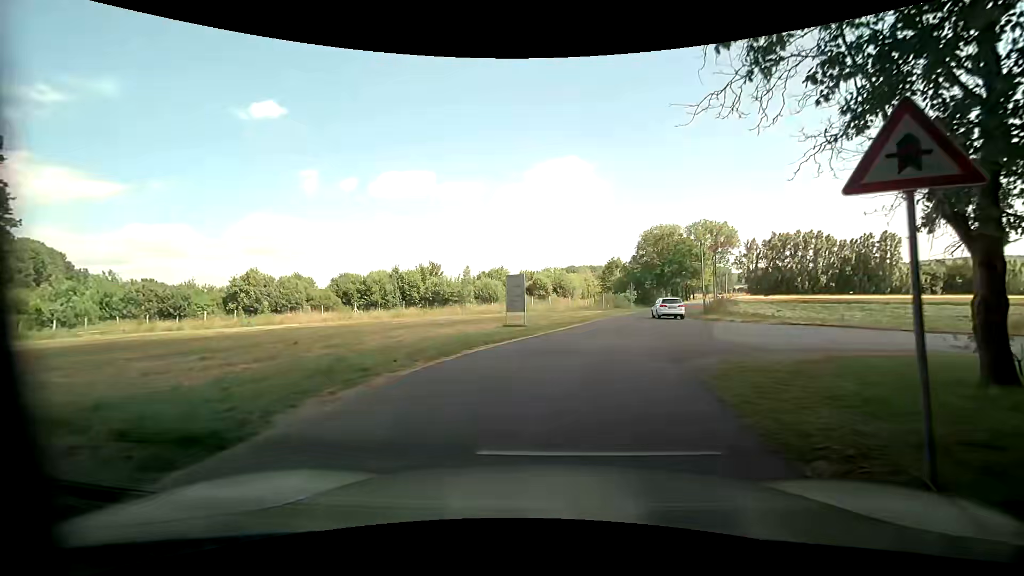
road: unclassified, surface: asphalt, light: Day
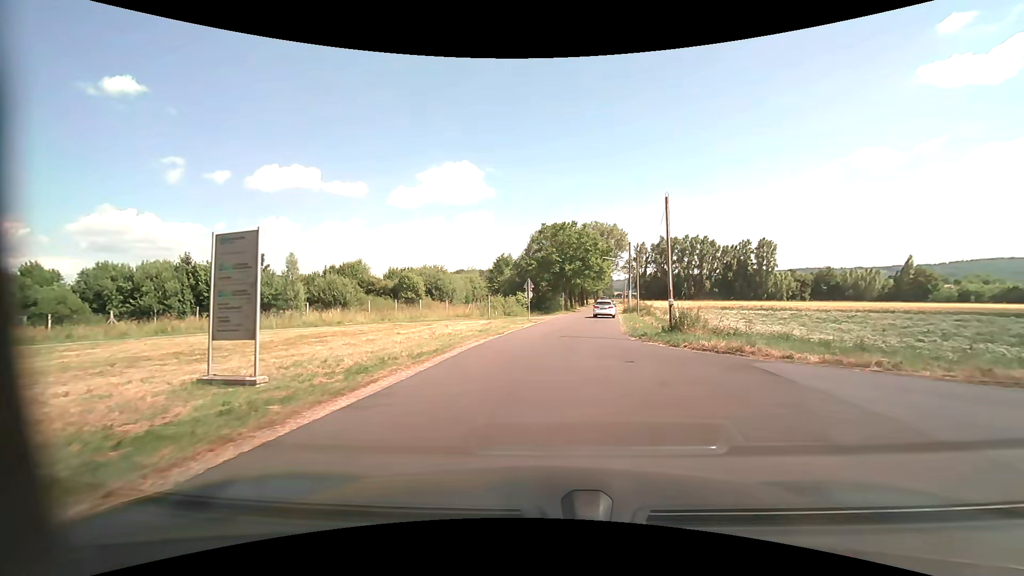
(+2.4, +19.0) m; +13°
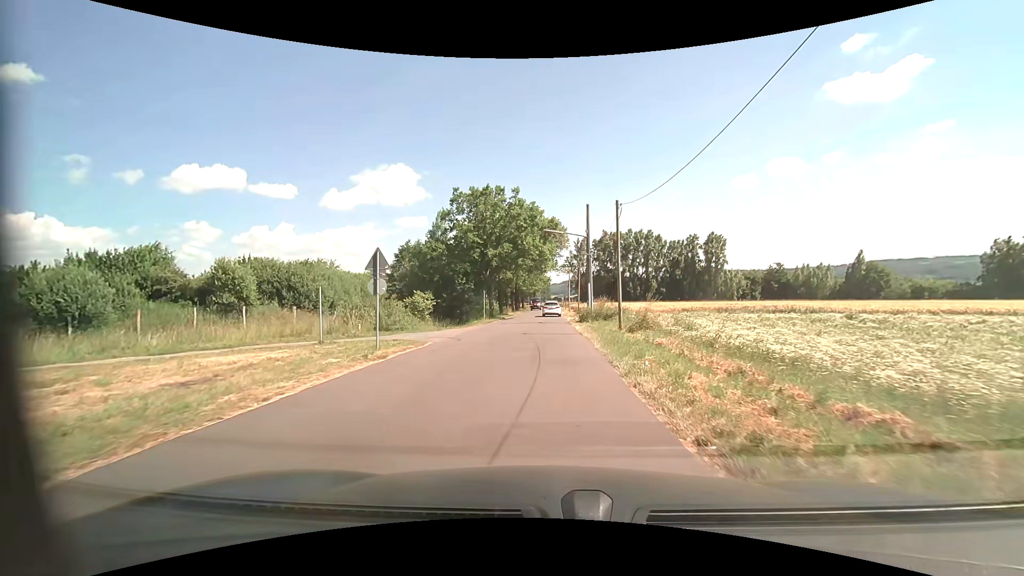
(+2.1, +22.5) m; +7°
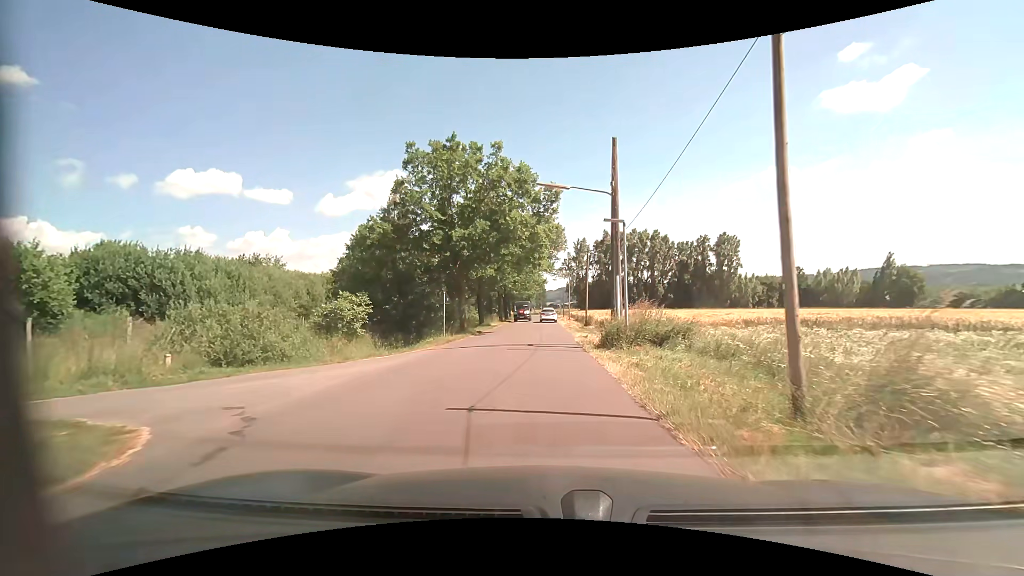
(+0.1, +14.6) m; 0°
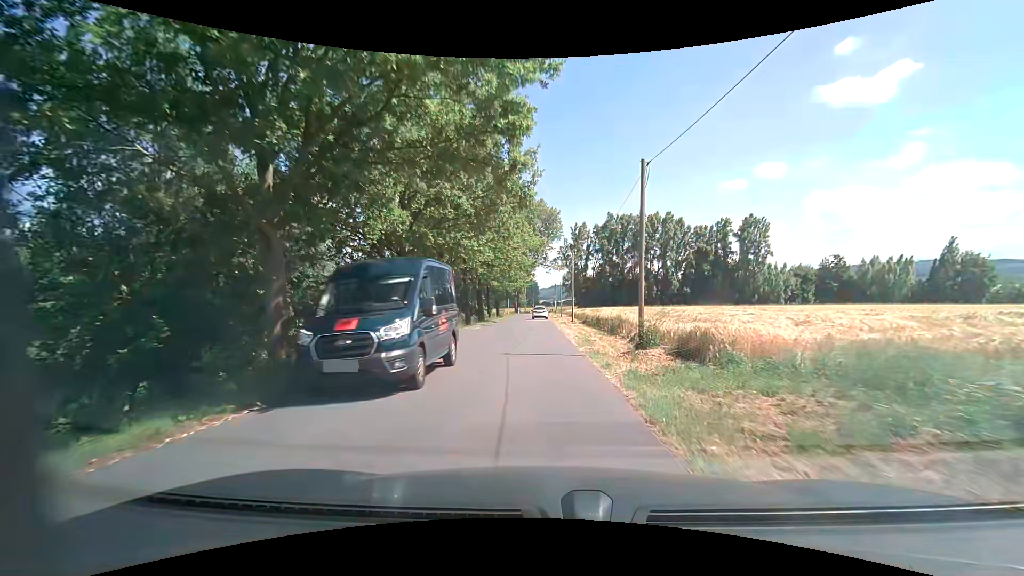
(+0.3, +22.7) m; +2°
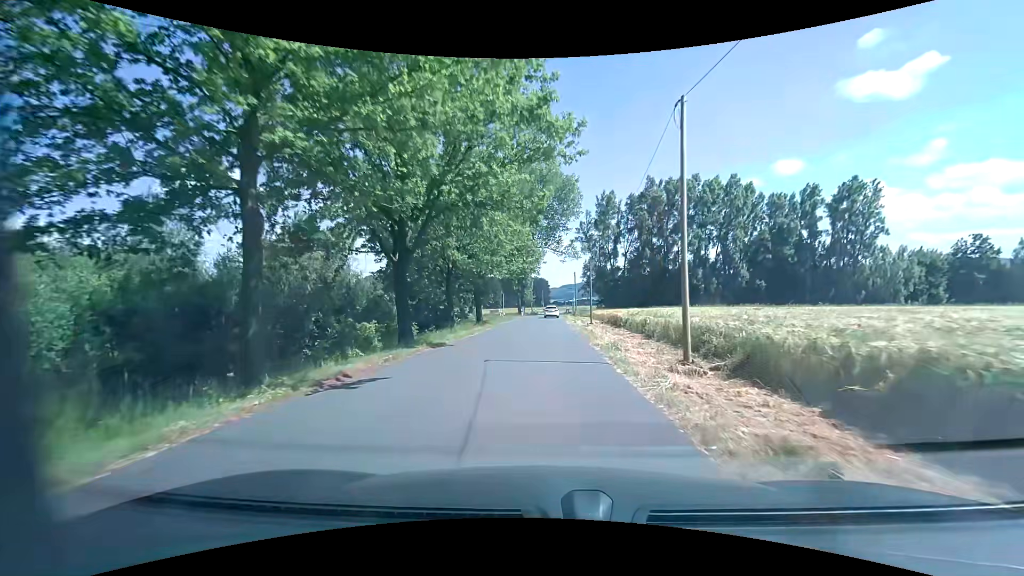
(-0.7, +32.6) m; -2°
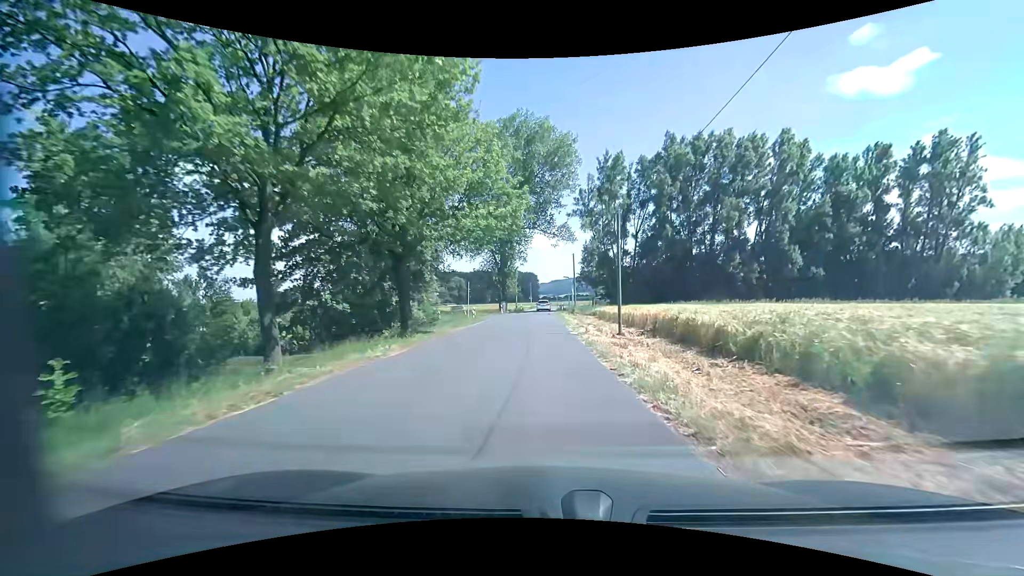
(+0.3, +20.2) m; 0°
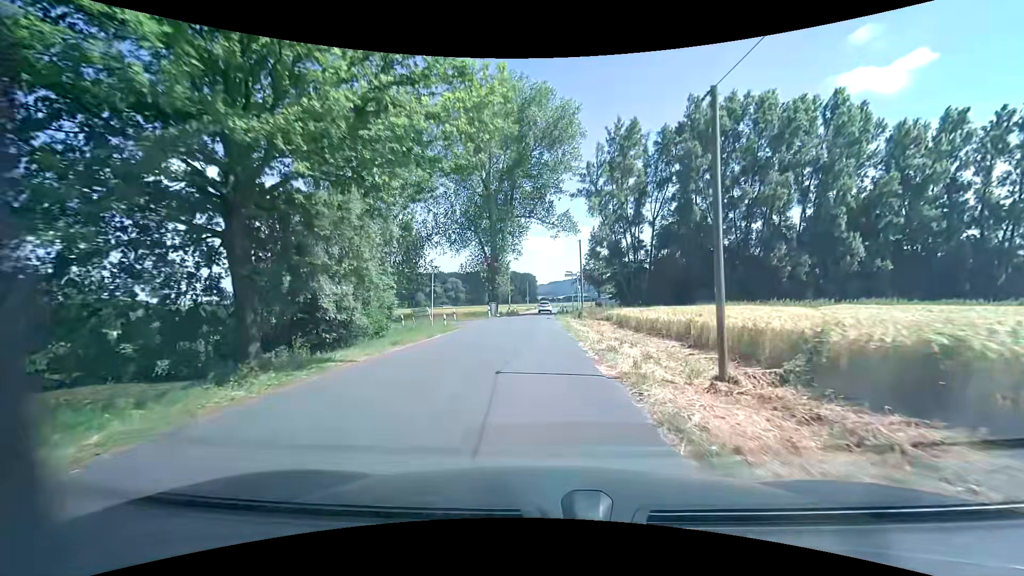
(+0.2, +12.0) m; +2°
(0, +10) (0, +20) (0, +30) (-4, +39) (-13, +42) (-22, +40) (-32, +36) (-41, +32) (-50, +29) (-60, +25) m
